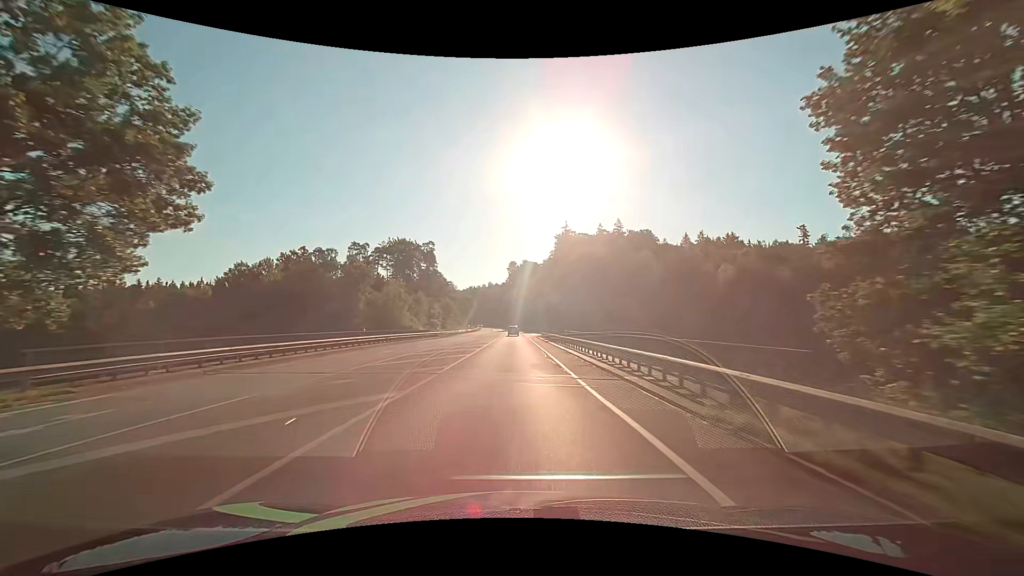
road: secondary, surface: asphalt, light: Day
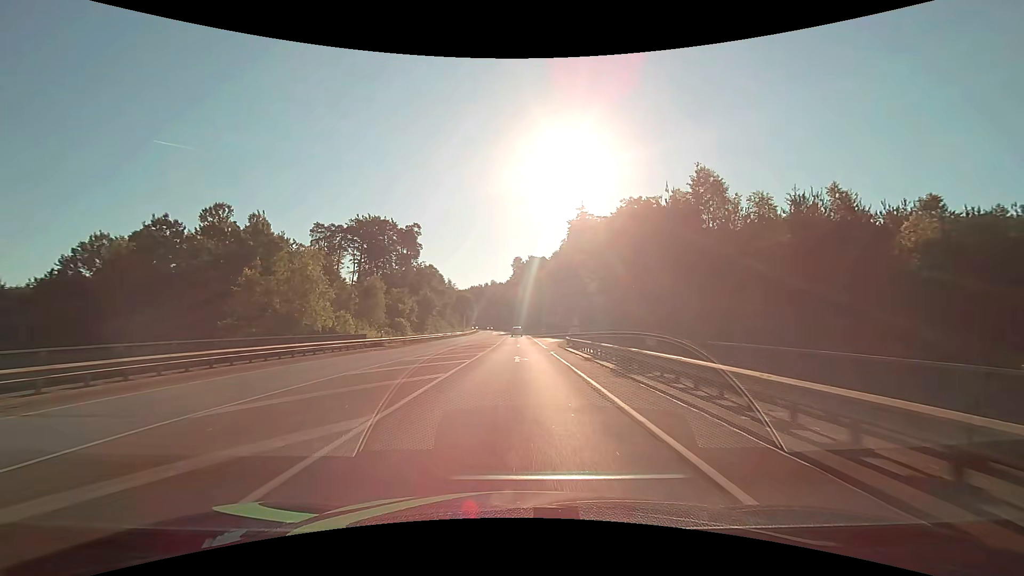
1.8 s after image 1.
(-0.2, +32.3) m; 0°
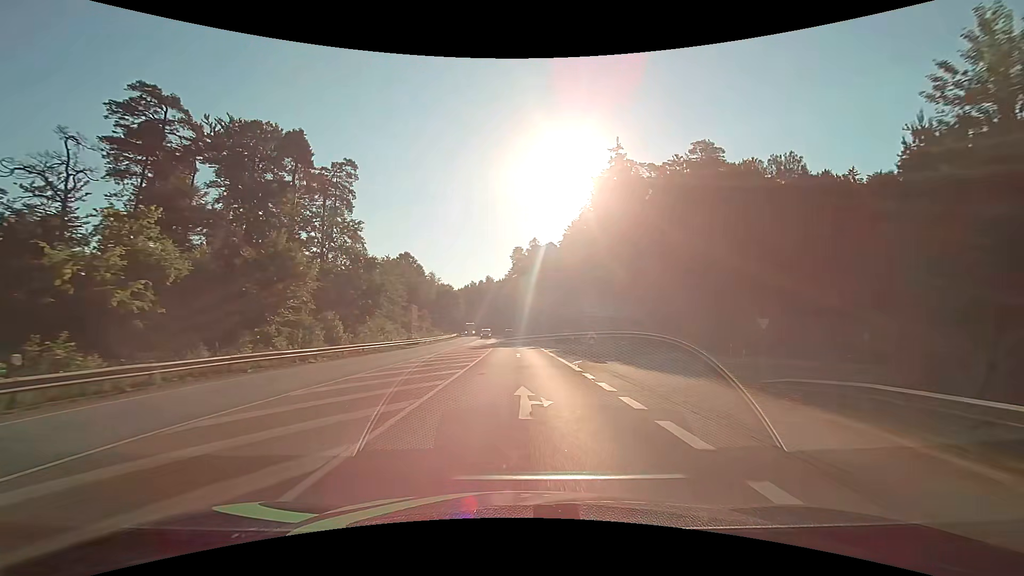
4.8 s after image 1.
(-0.1, +53.6) m; 0°
(0, +10) (0, +20) (0, +30) (0, +40) (0, +50) (-1, +60) (-1, +70) (-1, +80) (-2, +90) (-3, +100) m
